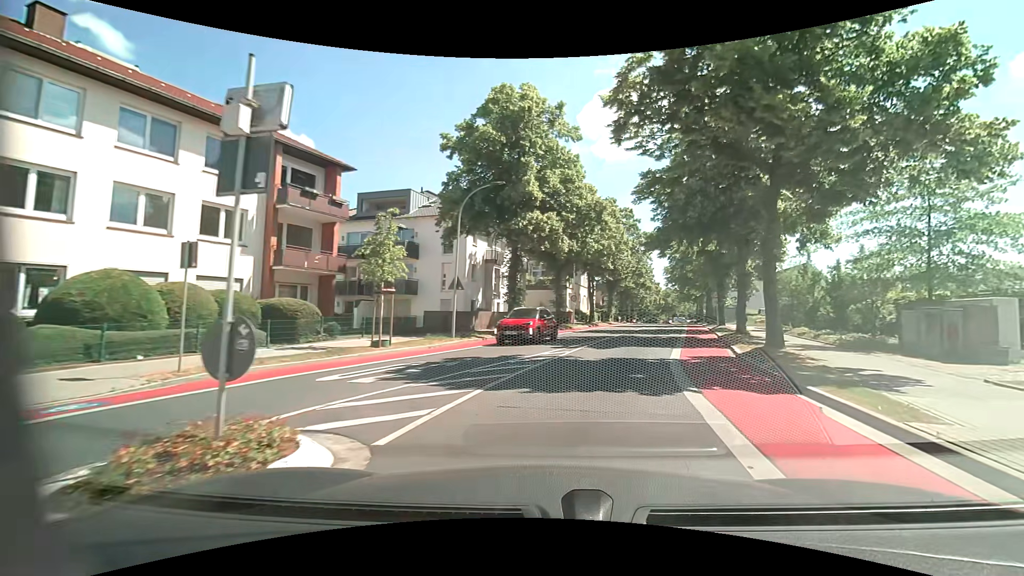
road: unclassified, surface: asphalt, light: Day
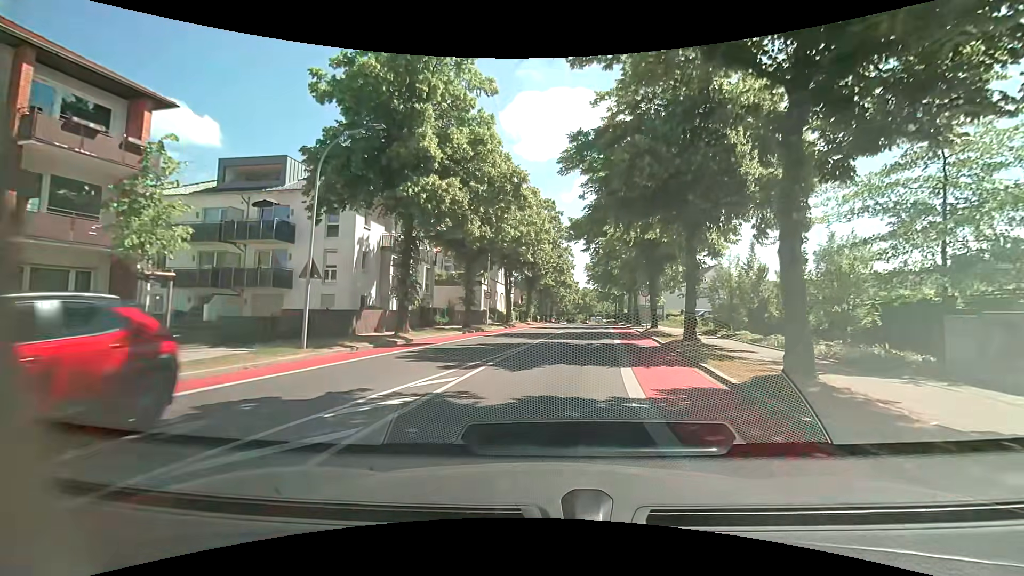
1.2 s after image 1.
(+0.7, +6.8) m; +10°
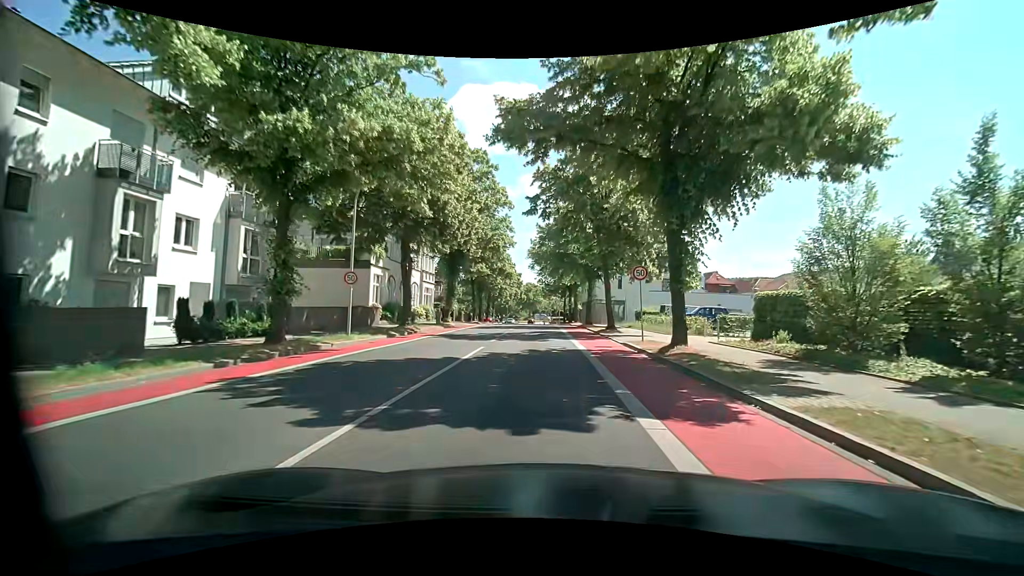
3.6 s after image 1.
(+1.3, +18.3) m; +7°
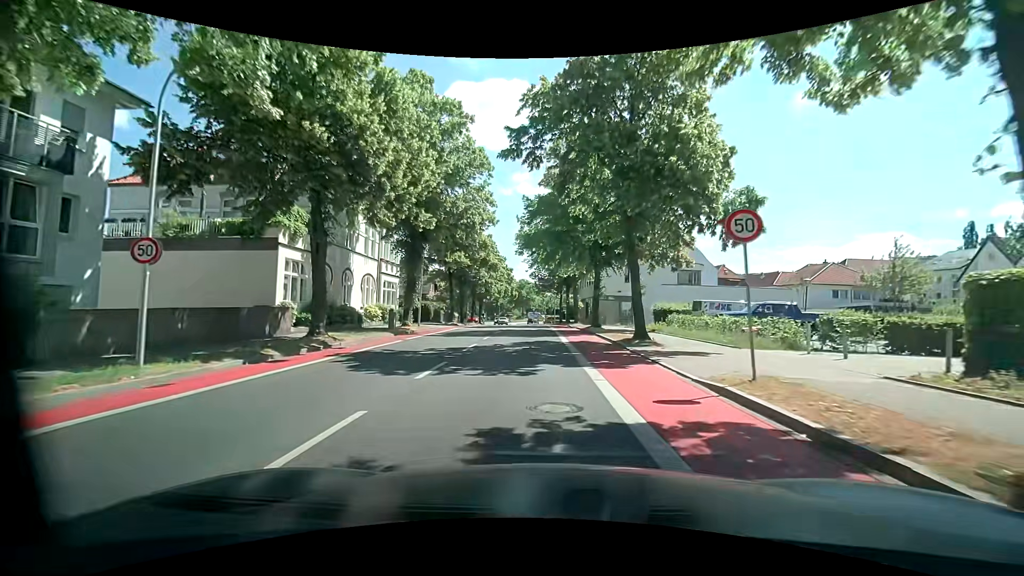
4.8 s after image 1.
(0.0, +10.9) m; 0°
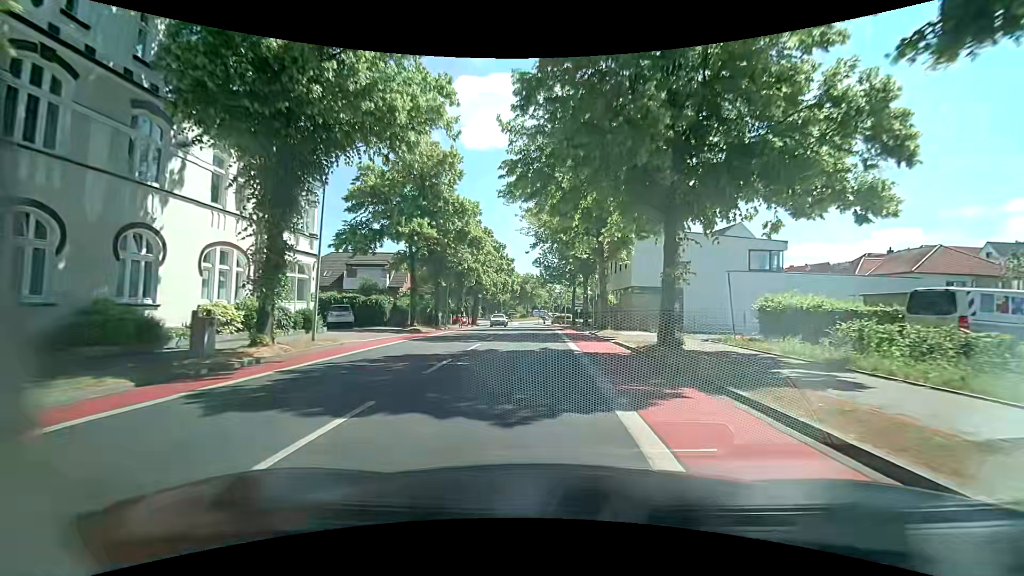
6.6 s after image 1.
(-0.1, +17.4) m; -2°
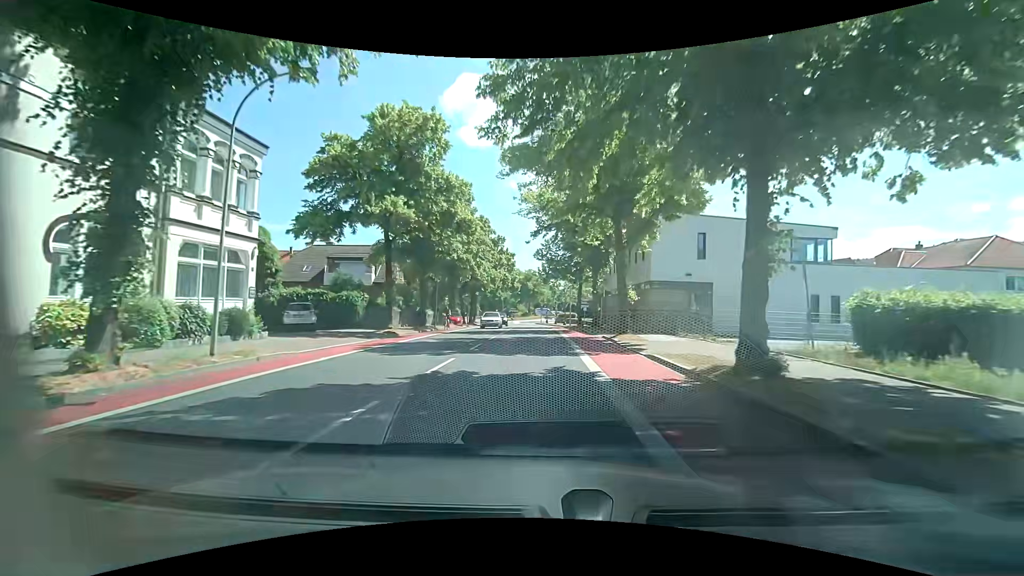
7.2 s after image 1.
(+0.1, +5.9) m; +1°
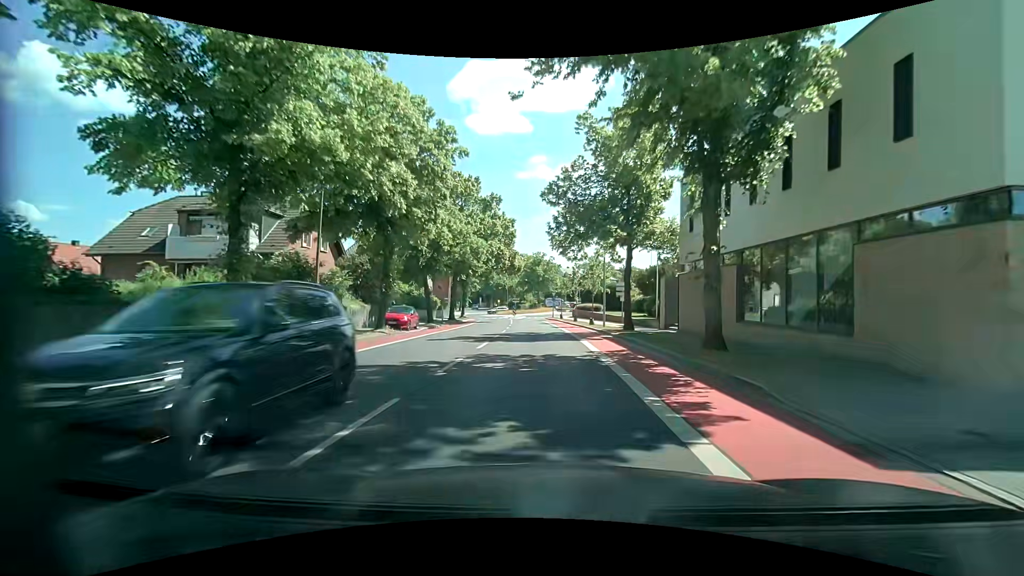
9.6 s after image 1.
(-0.4, +23.7) m; -2°
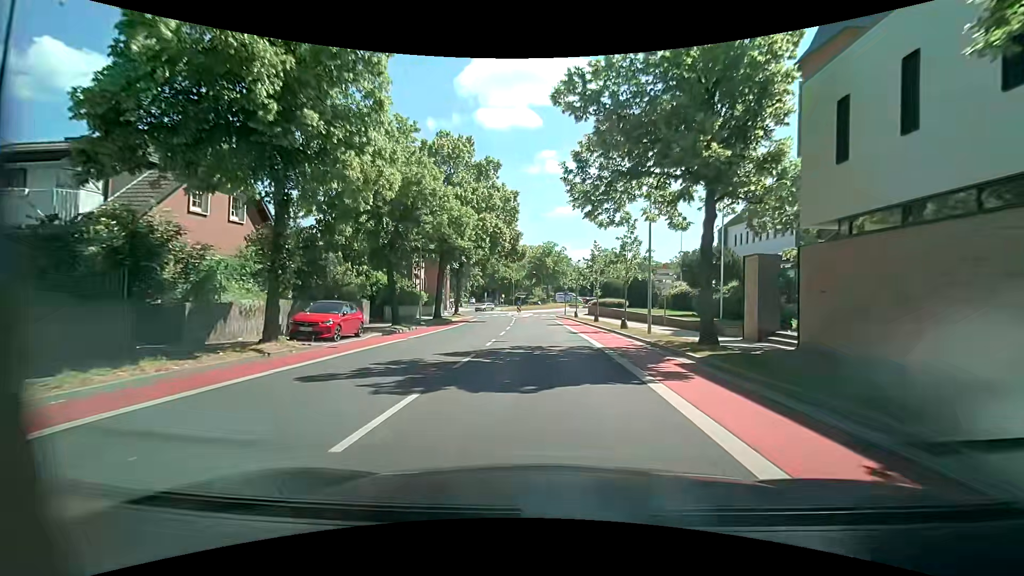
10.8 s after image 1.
(0.0, +11.5) m; -1°
(0, +10) (0, +20) (0, +30) (0, +40) (0, +50) (0, +60) (+2, +70) (+7, +78) (+8, +88) (+1, +95) m
